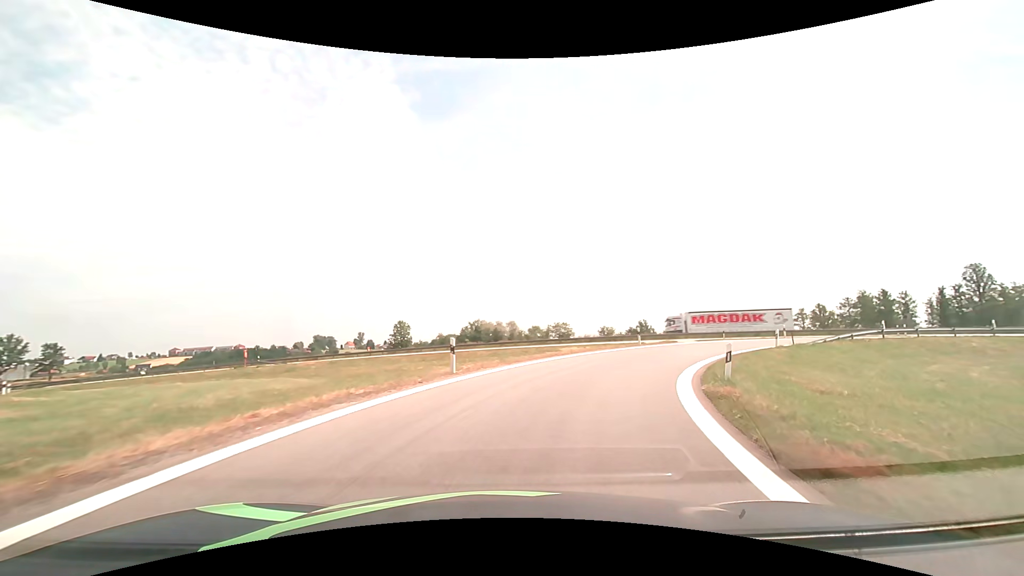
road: motorway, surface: asphalt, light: Day
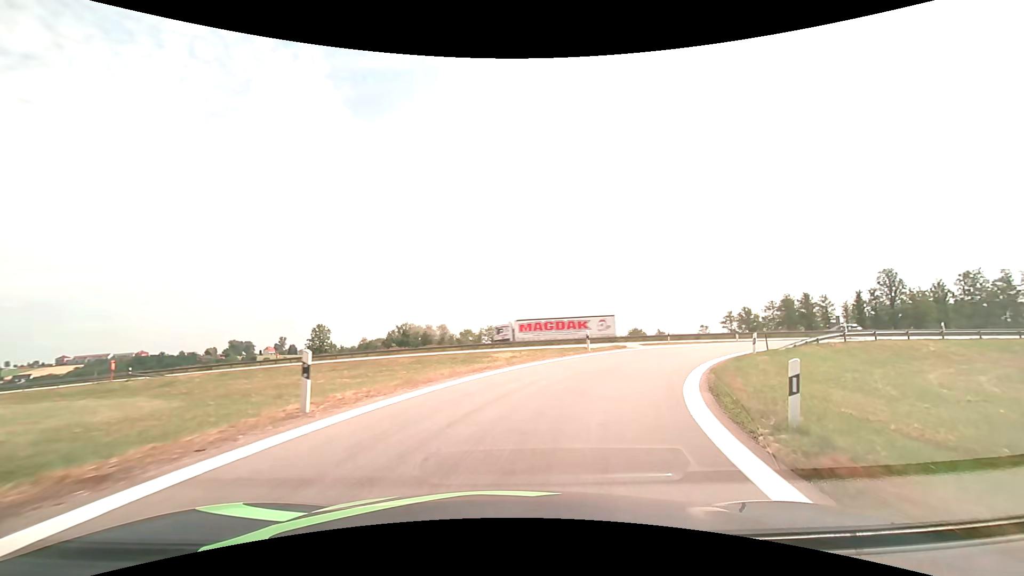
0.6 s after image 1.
(+0.4, +5.8) m; +8°
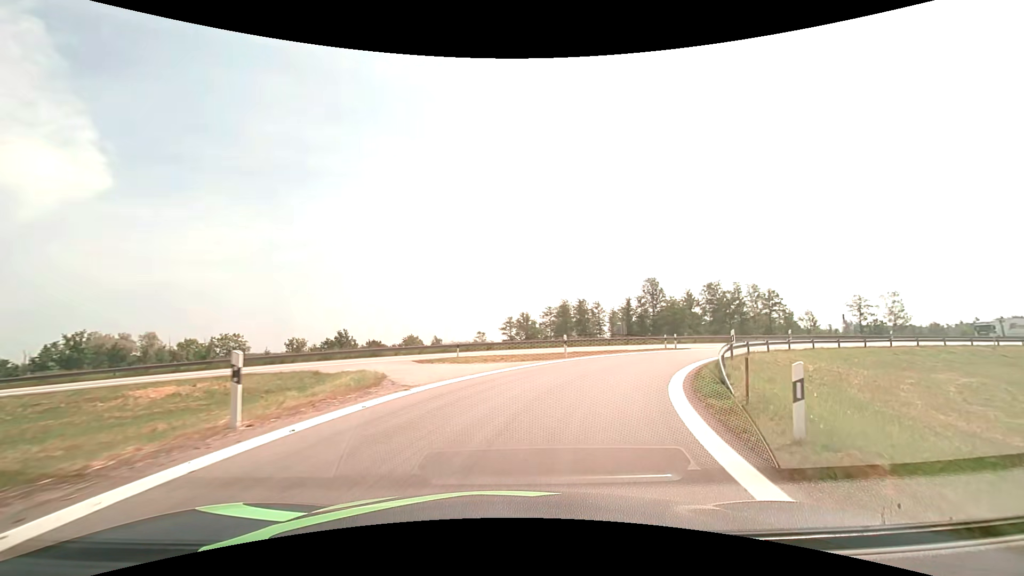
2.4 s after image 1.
(+3.8, +16.8) m; +26°
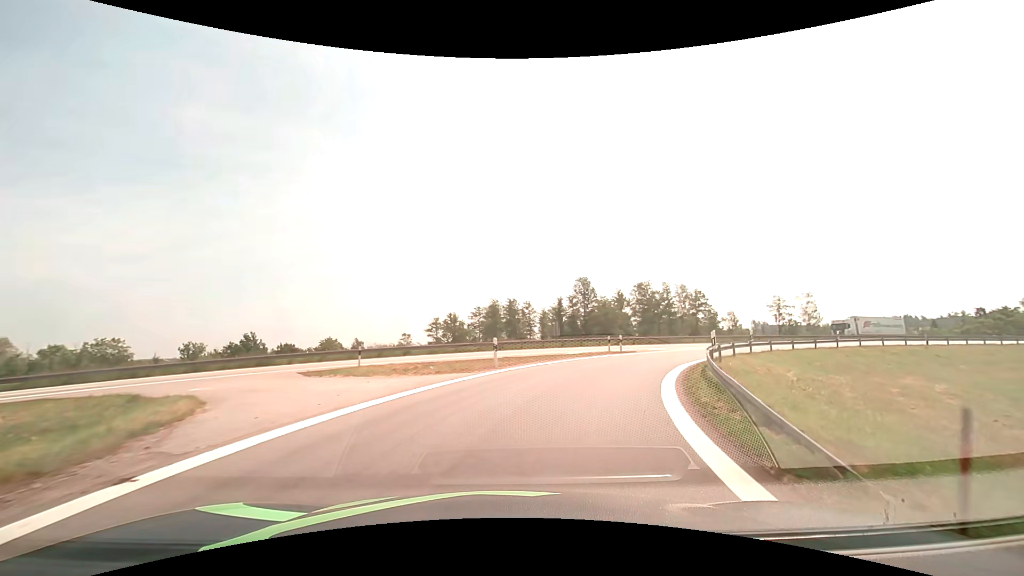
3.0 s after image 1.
(+0.4, +5.7) m; +8°
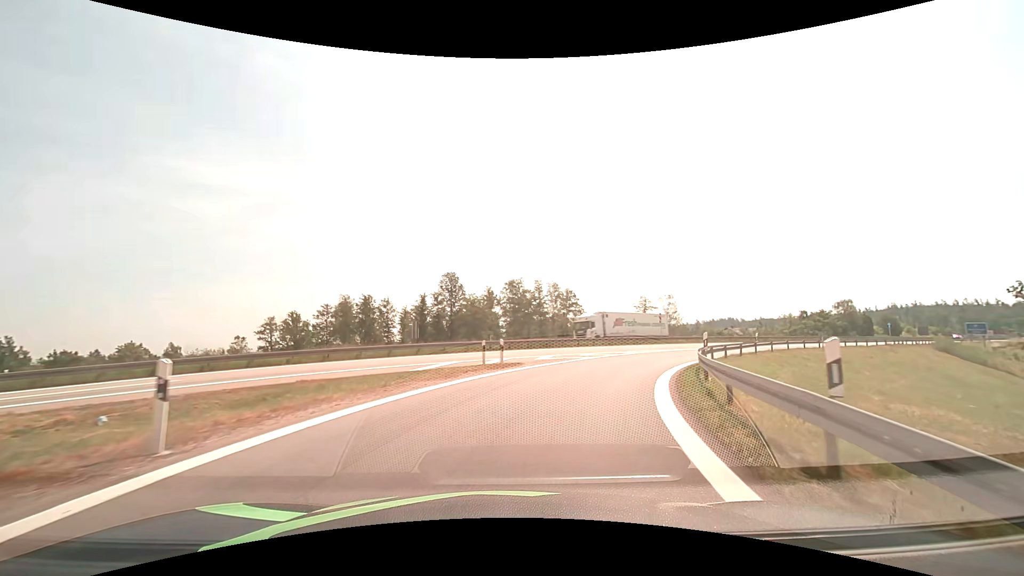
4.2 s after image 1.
(+1.5, +11.5) m; +15°
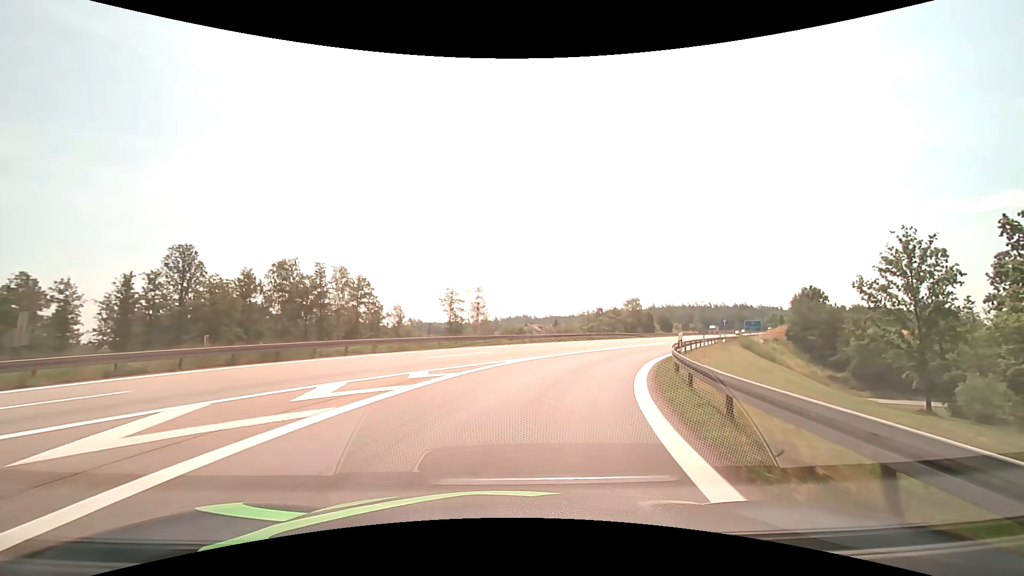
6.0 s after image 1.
(+3.5, +17.8) m; +22°
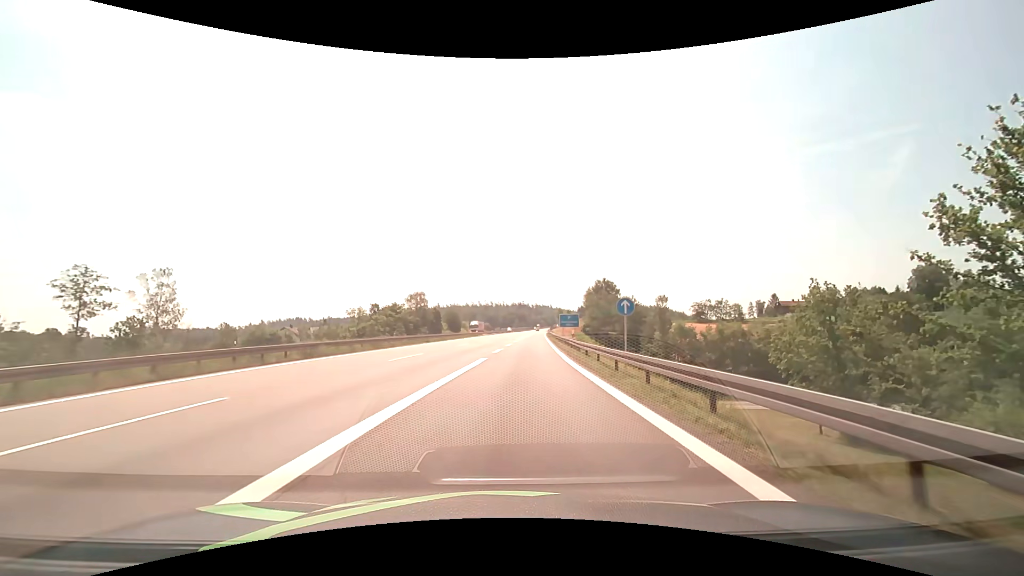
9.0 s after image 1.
(+7.8, +32.1) m; +24°
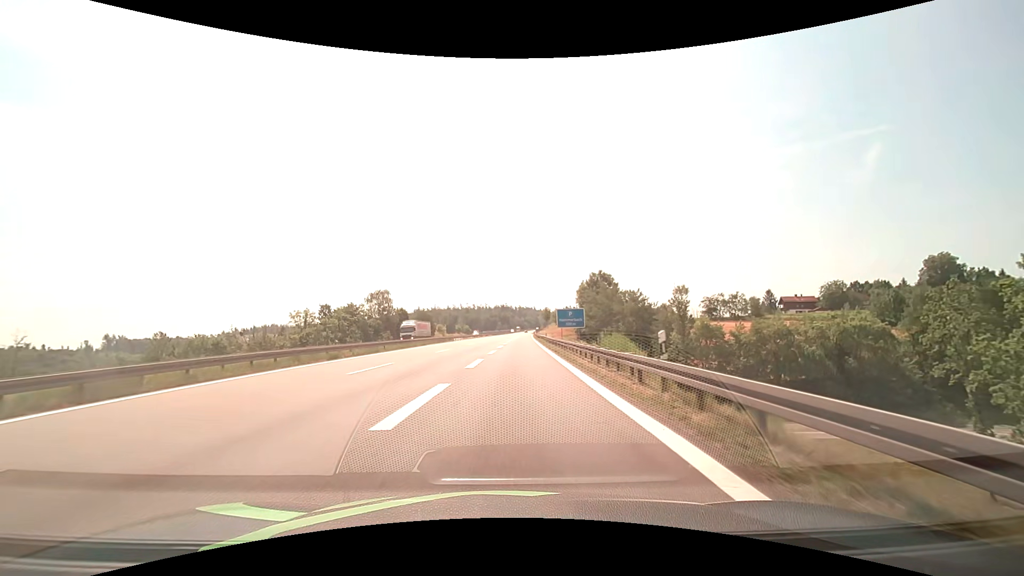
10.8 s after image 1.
(+0.8, +22.6) m; +2°
(0, +10) (0, +20) (0, +30) (0, +40) (+1, +50) (+1, +60) (+1, +70) (+2, +80) (+2, +90) (+3, +100) m
